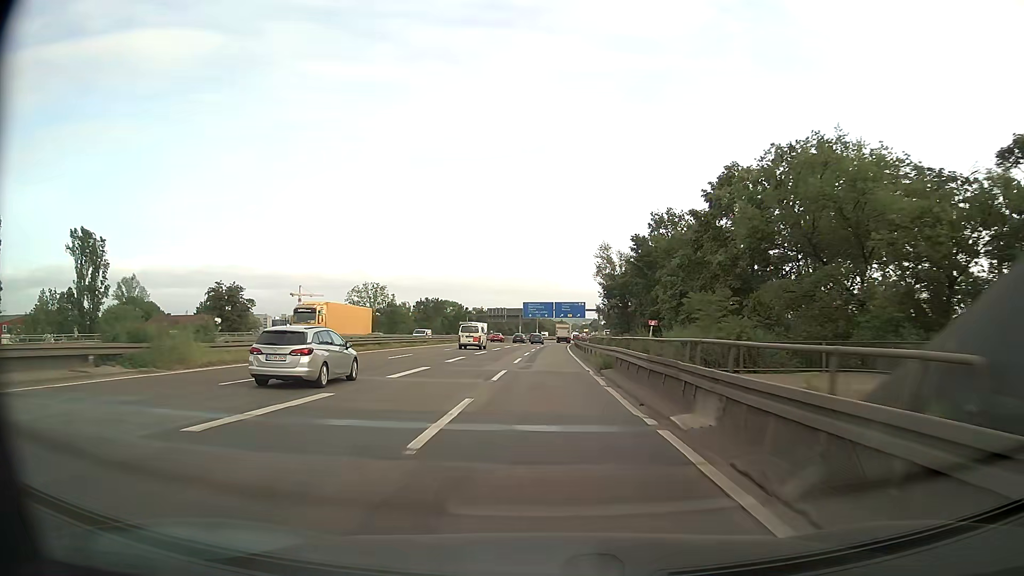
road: motorway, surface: asphalt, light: Day
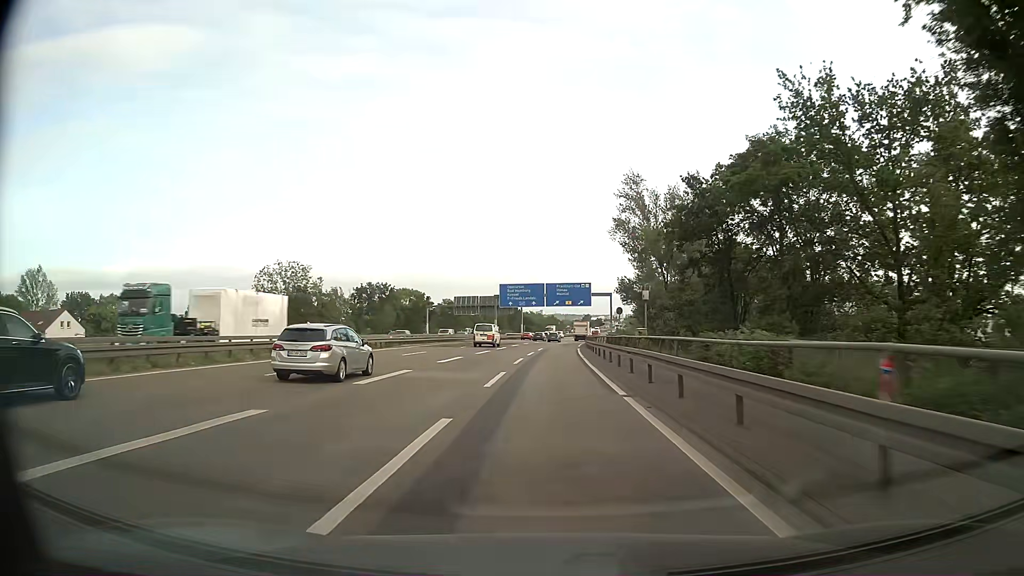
(+0.3, +51.2) m; +1°
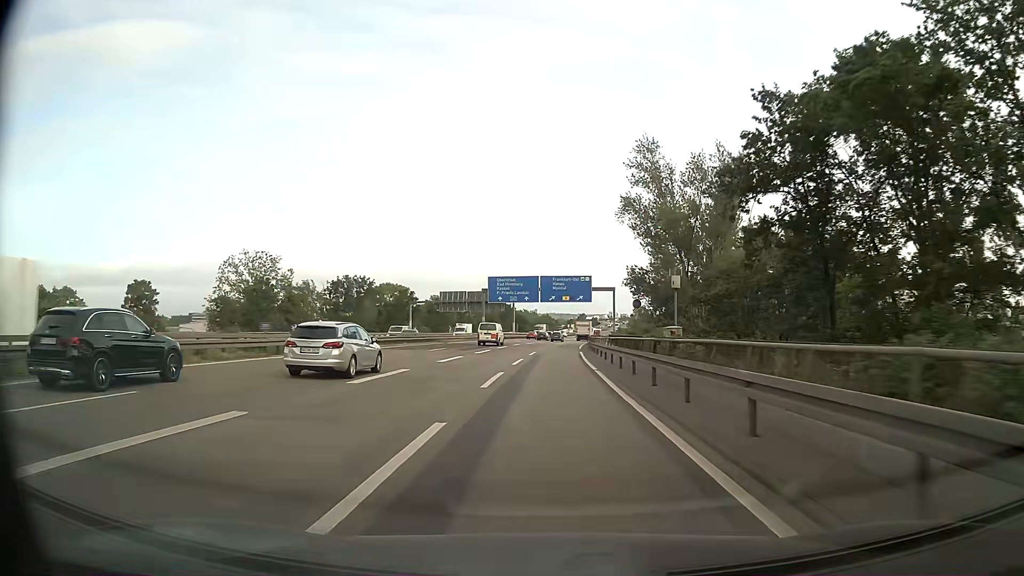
(0.0, +12.7) m; +1°
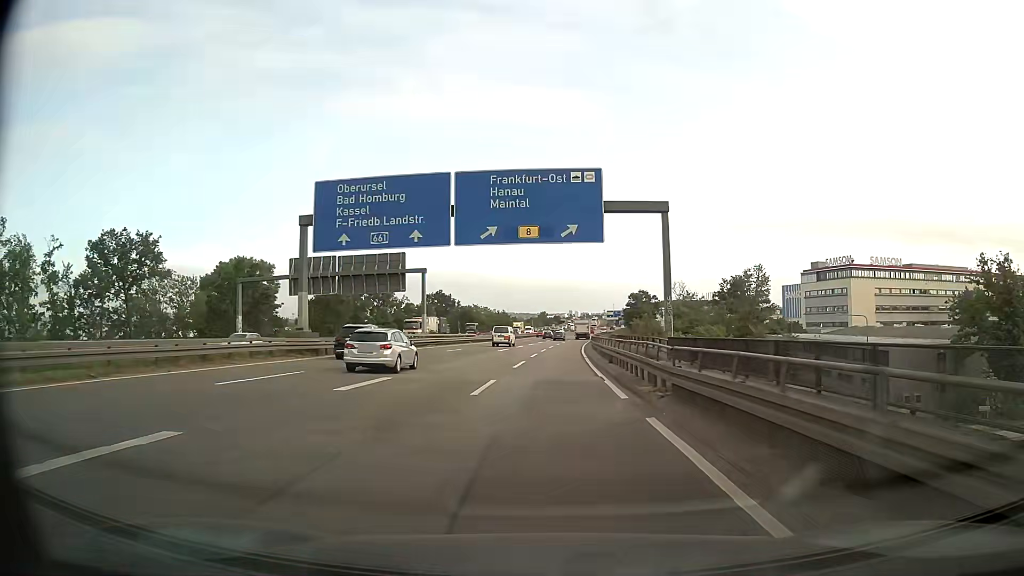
(+1.6, +63.0) m; +3°
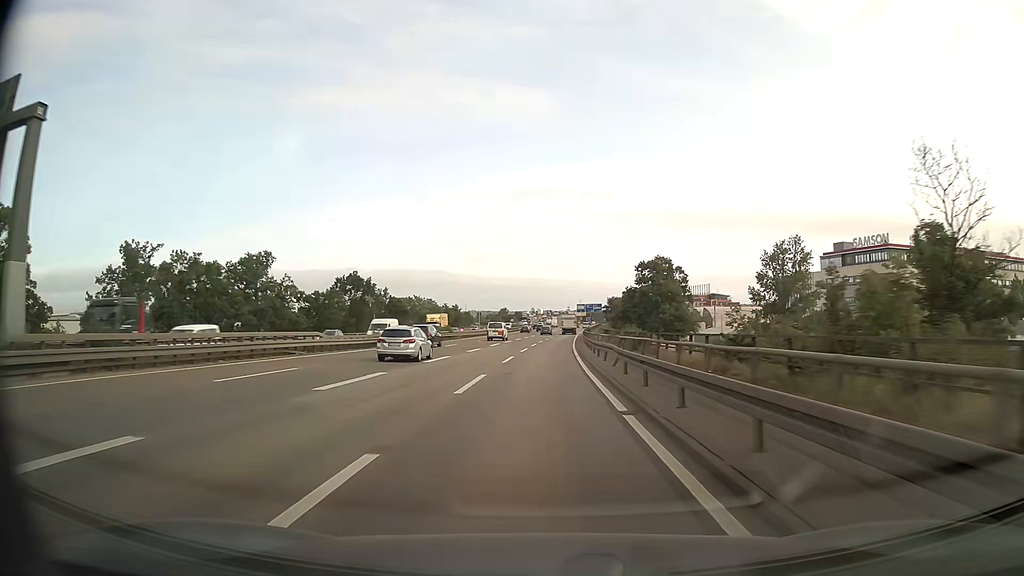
(+1.7, +50.1) m; +3°
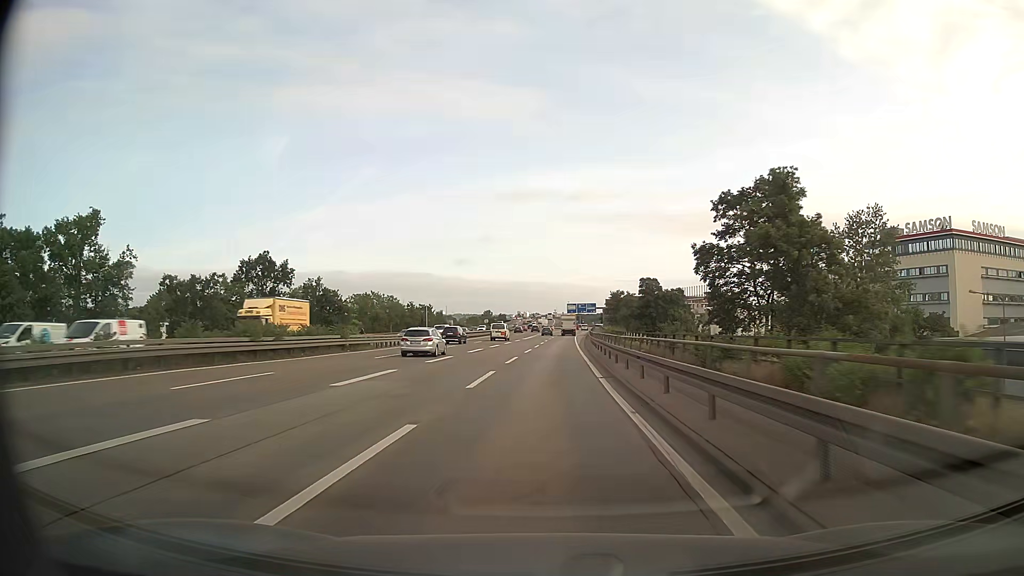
(+0.4, +37.7) m; +1°
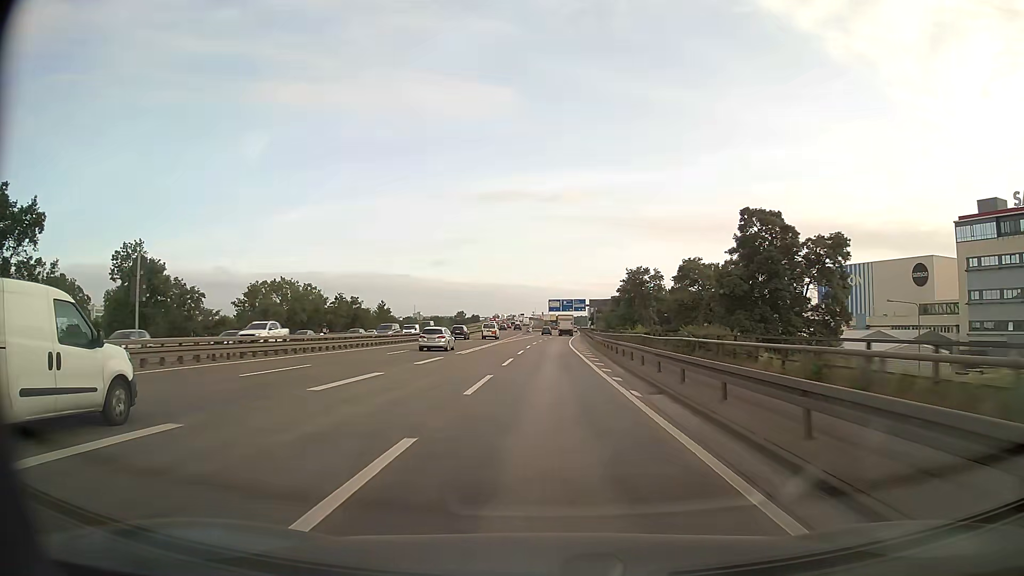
(+0.8, +50.2) m; +2°
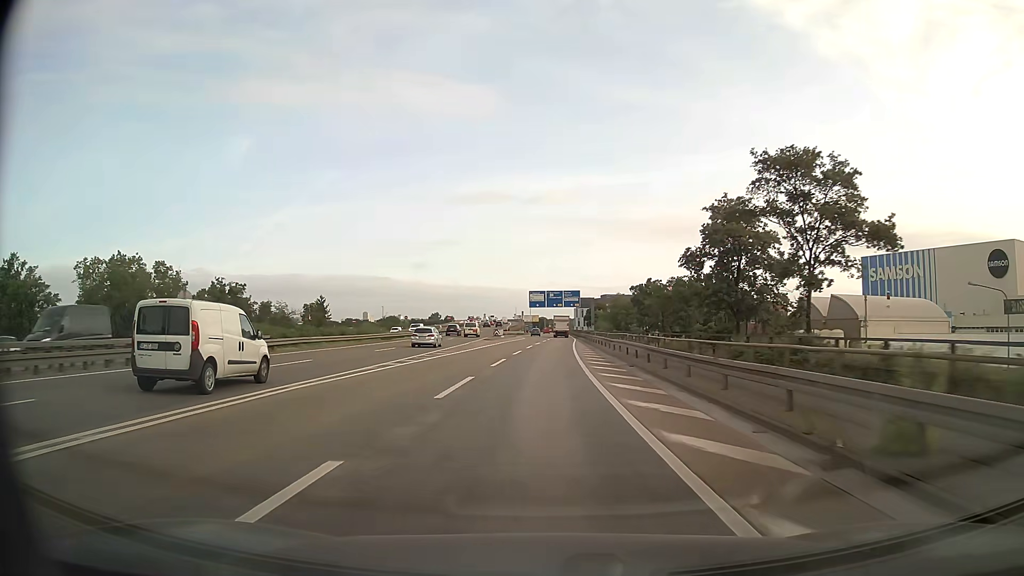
(+0.8, +49.8) m; +2°
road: motorway_link
(0, +10) (0, +20) (0, +30) (0, +40) (+1, +50) (+1, +60) (+1, +70) (+2, +80) (+2, +90) (+2, +100) m
